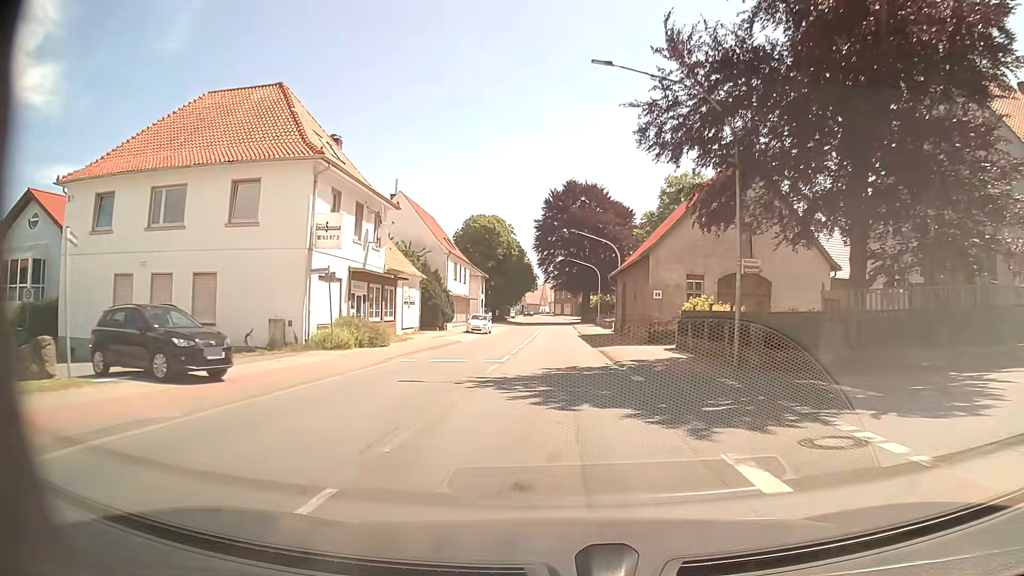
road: primary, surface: asphalt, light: Day
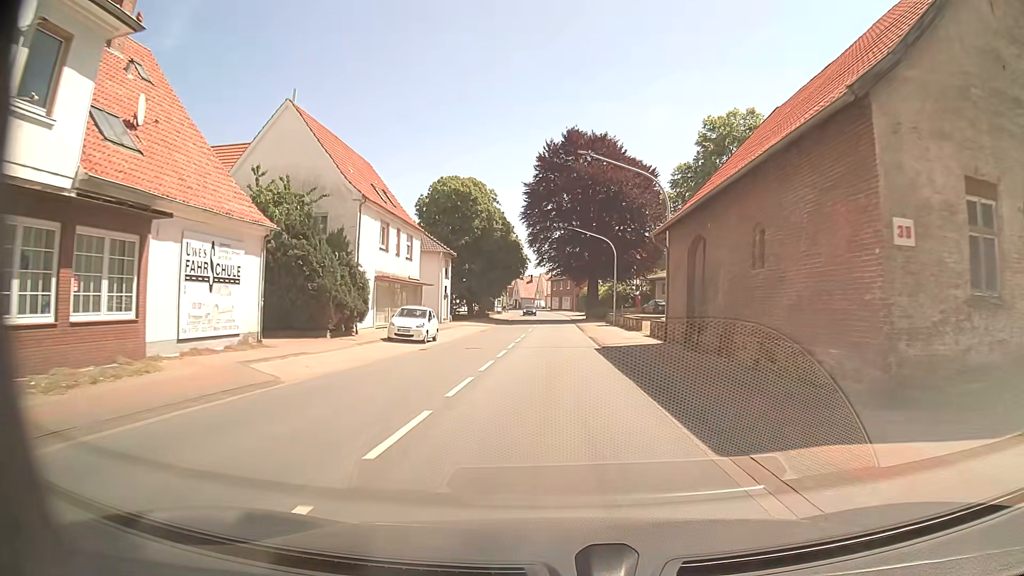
(+0.1, +23.6) m; 0°
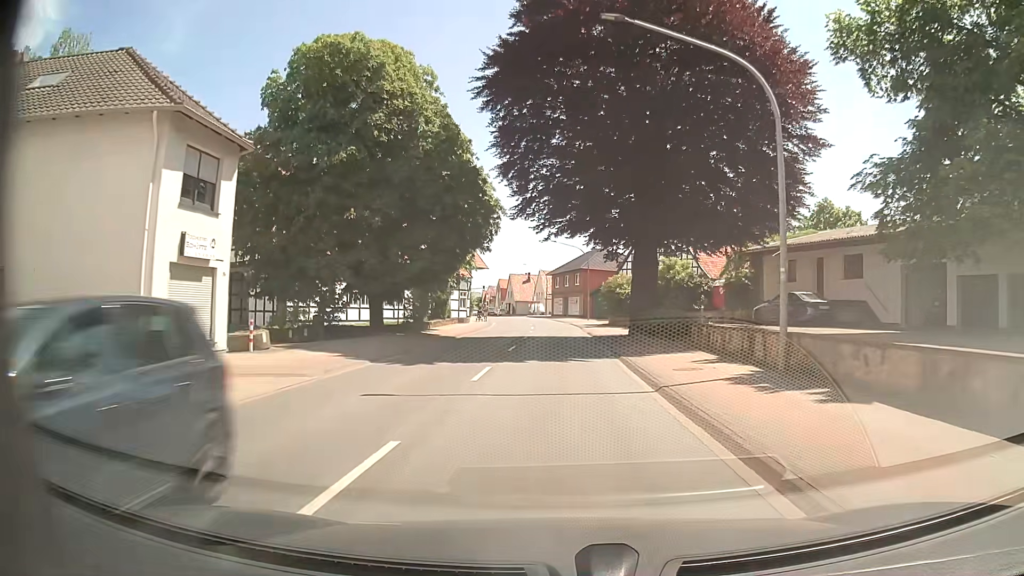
(-0.2, +38.9) m; -1°
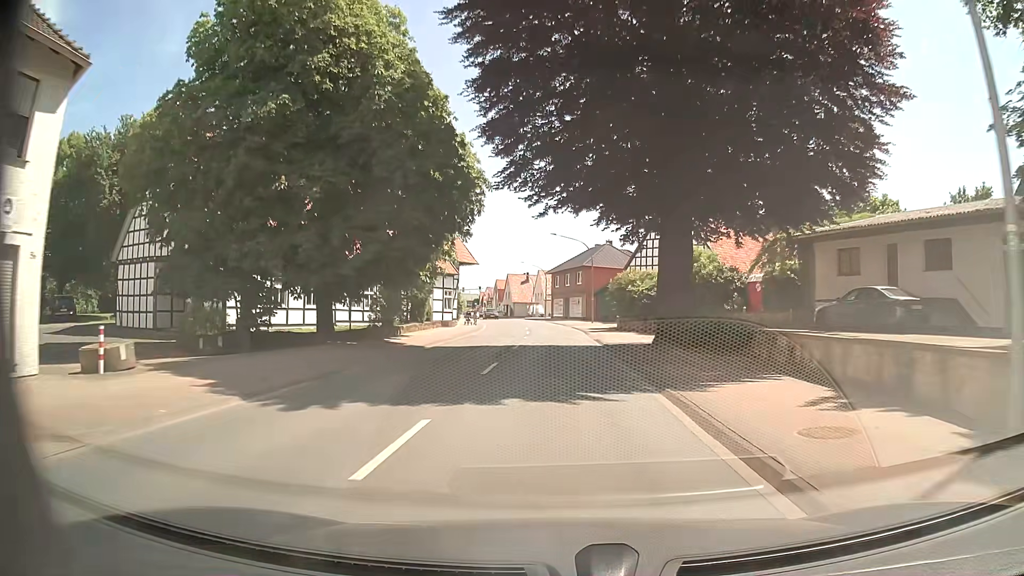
(0.0, +7.7) m; 0°
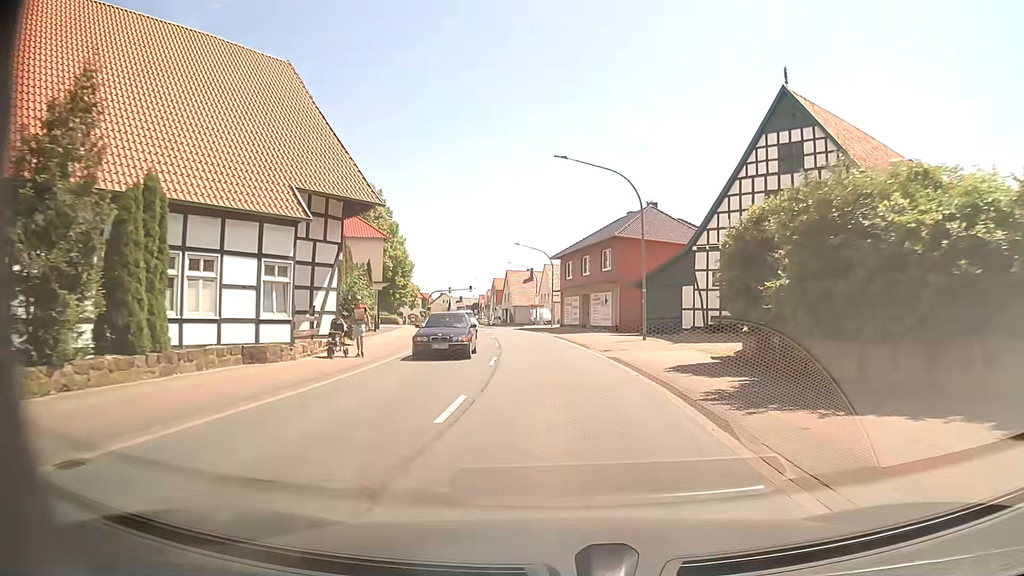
(0.0, +30.8) m; 0°
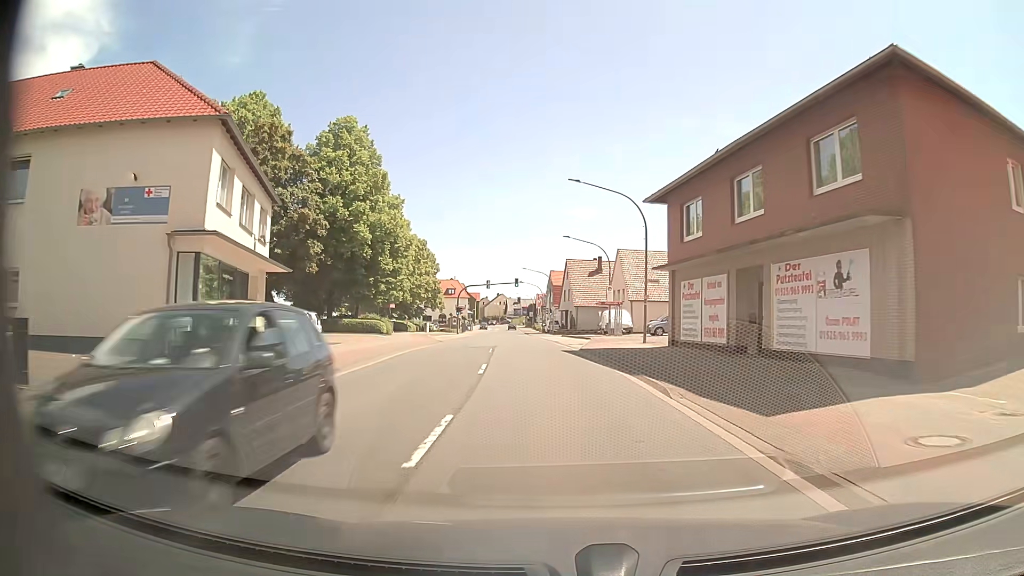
(-1.9, +30.7) m; -7°
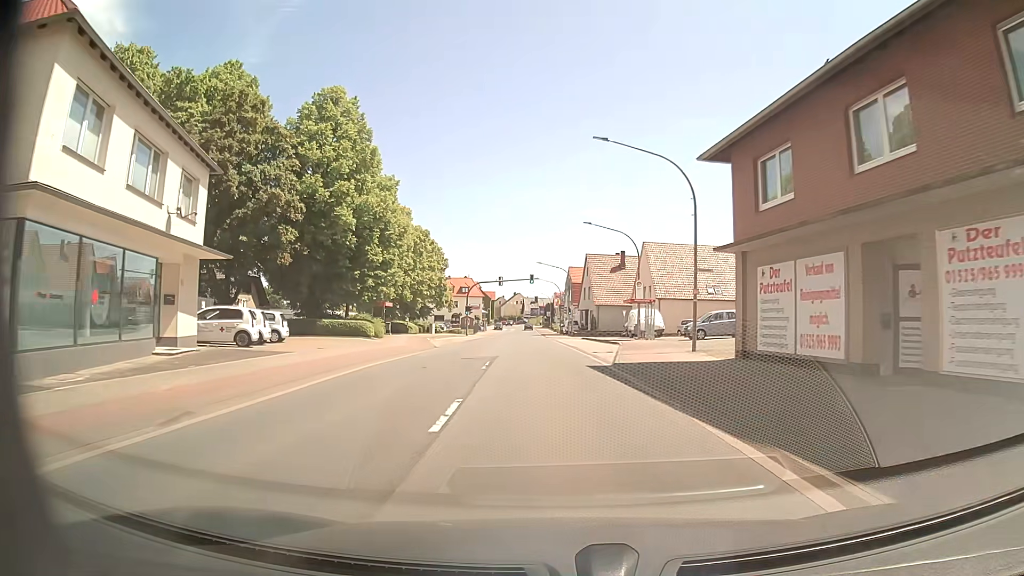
(-0.1, +7.7) m; -1°
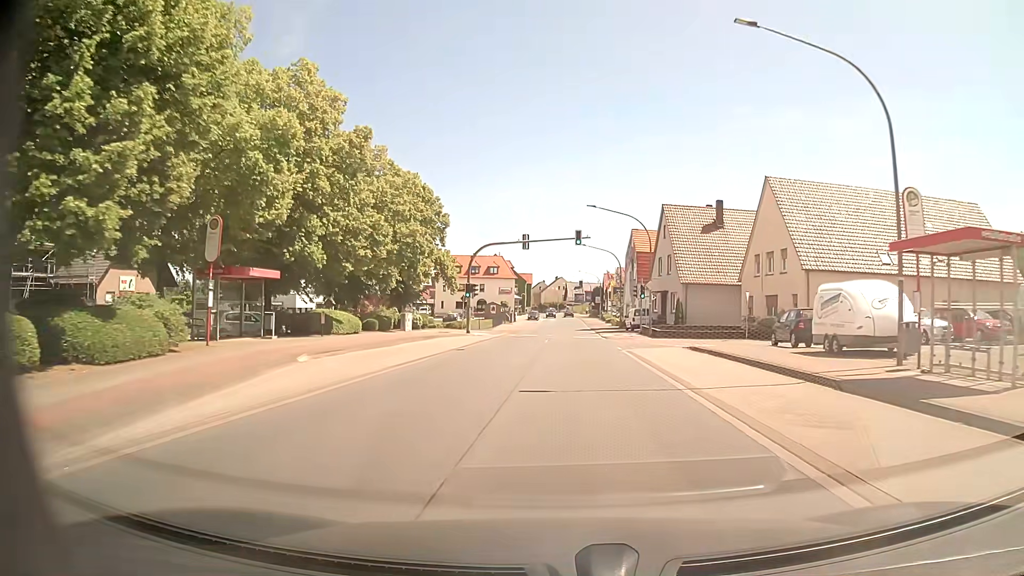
(-1.3, +31.1) m; -4°
(0, +10) (0, +20) (0, +30) (0, +40) (+1, +50) (+1, +60) (+1, +70) (+2, +80) (+2, +90) (+2, +100) m
